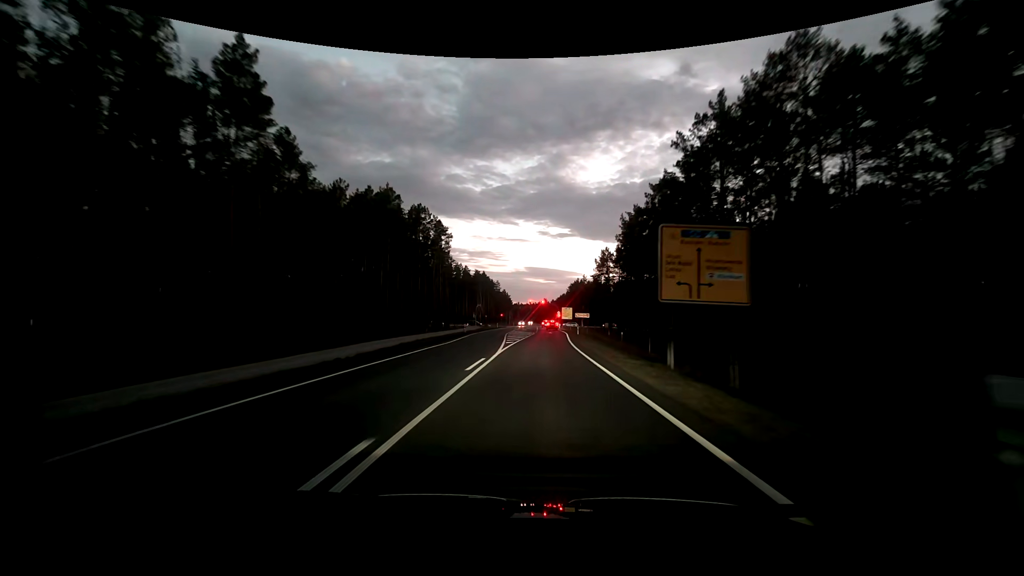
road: primary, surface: asphalt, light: Dusk
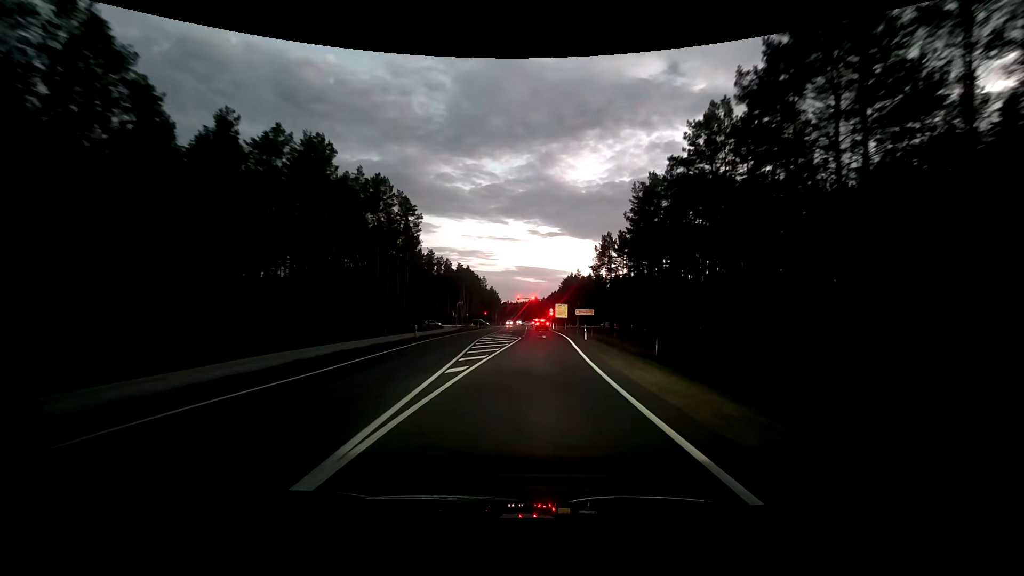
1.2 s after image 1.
(+0.2, +17.4) m; +1°
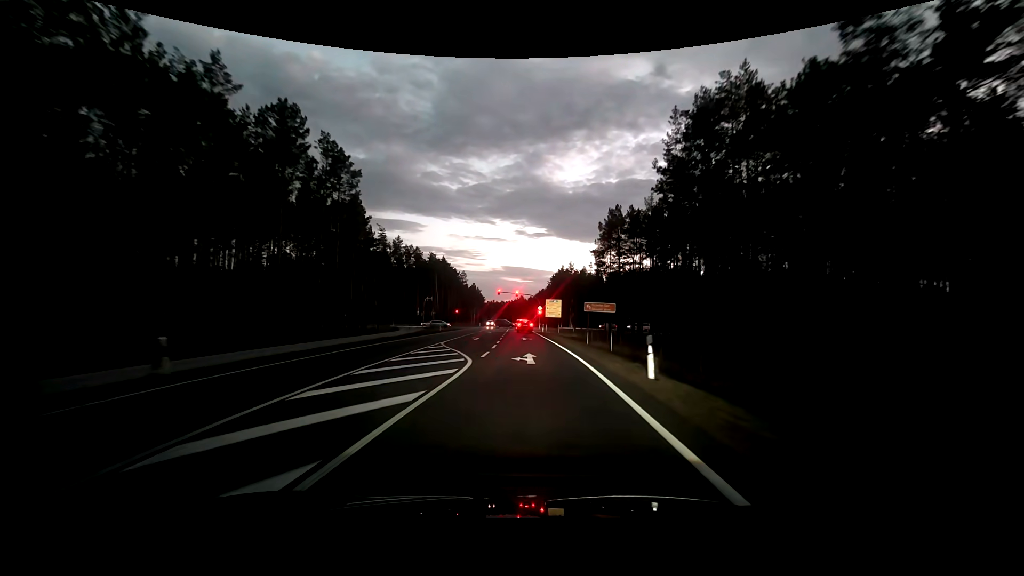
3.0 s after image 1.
(+0.3, +22.9) m; +1°
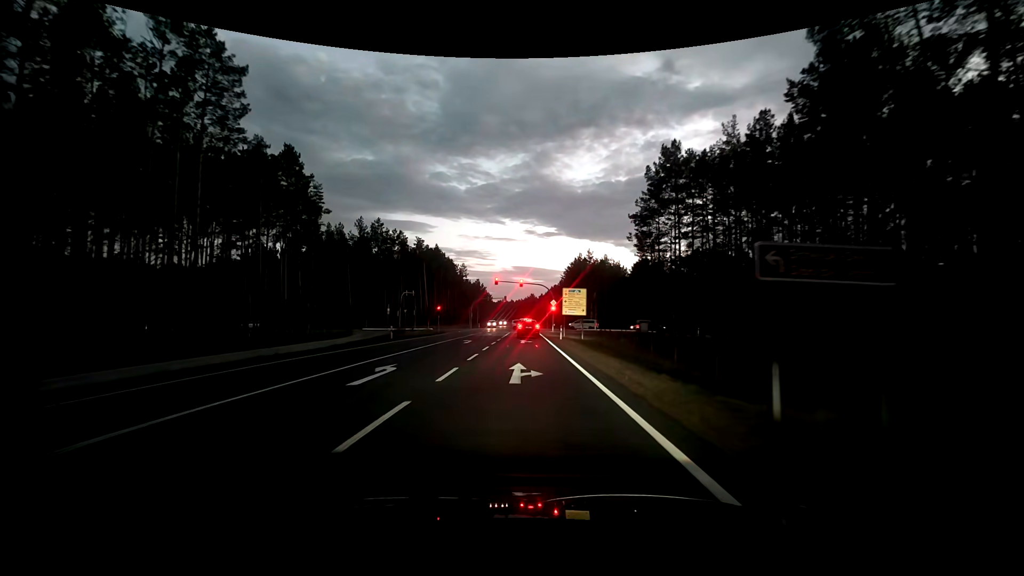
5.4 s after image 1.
(-0.1, +24.3) m; -1°
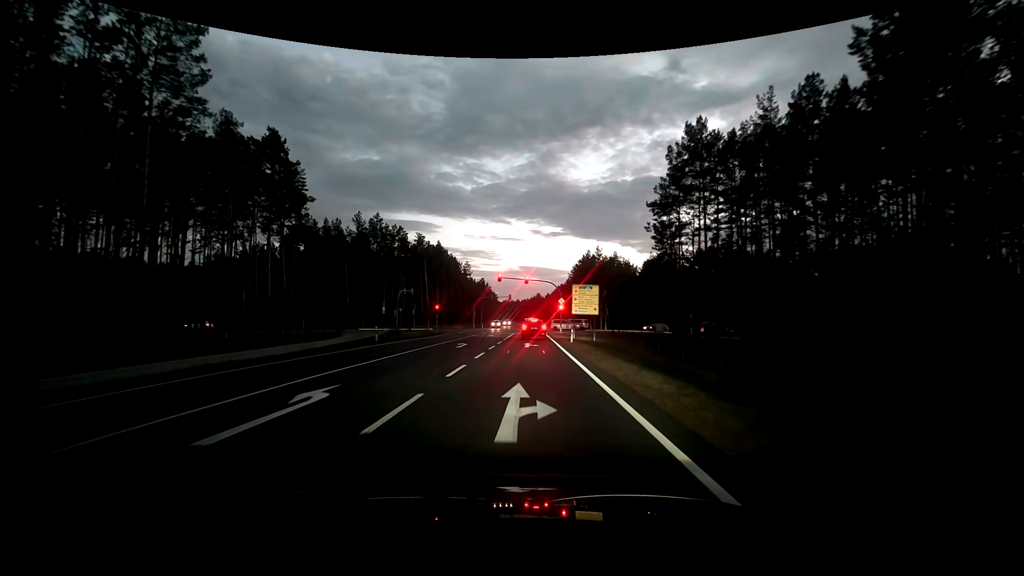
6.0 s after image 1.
(-0.1, +5.0) m; -1°
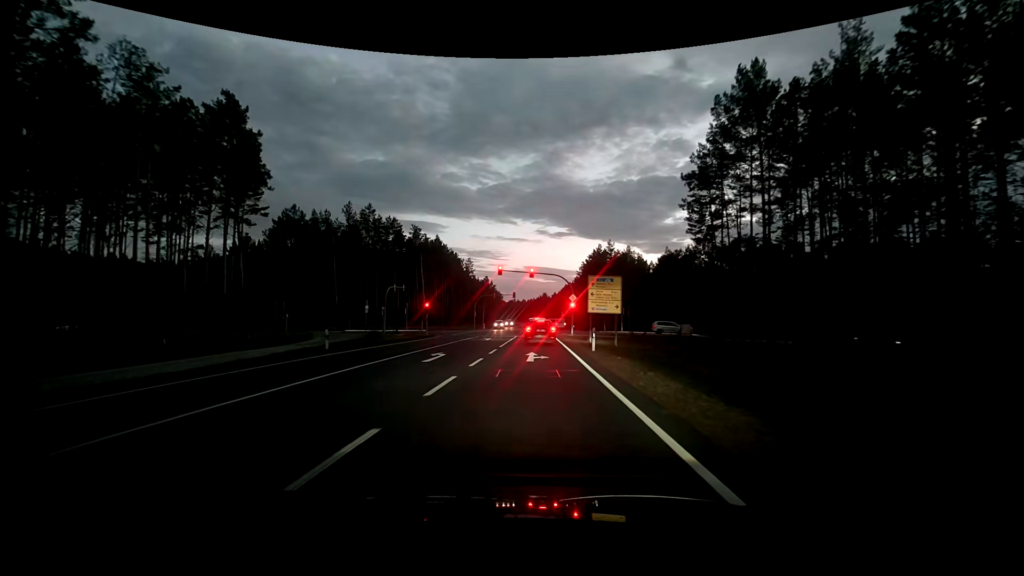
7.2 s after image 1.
(0.0, +8.6) m; 0°
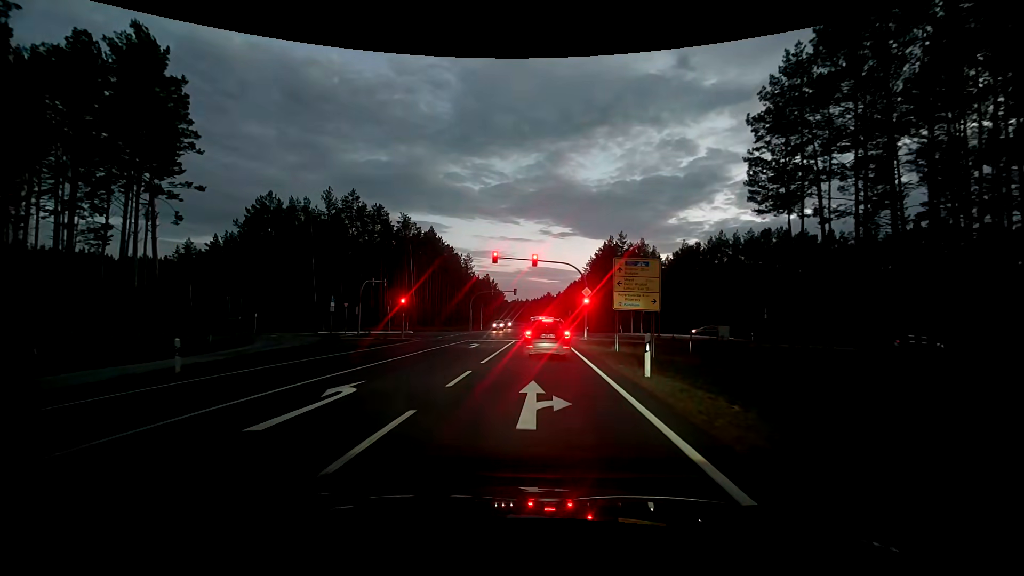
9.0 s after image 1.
(-0.2, +10.1) m; -1°
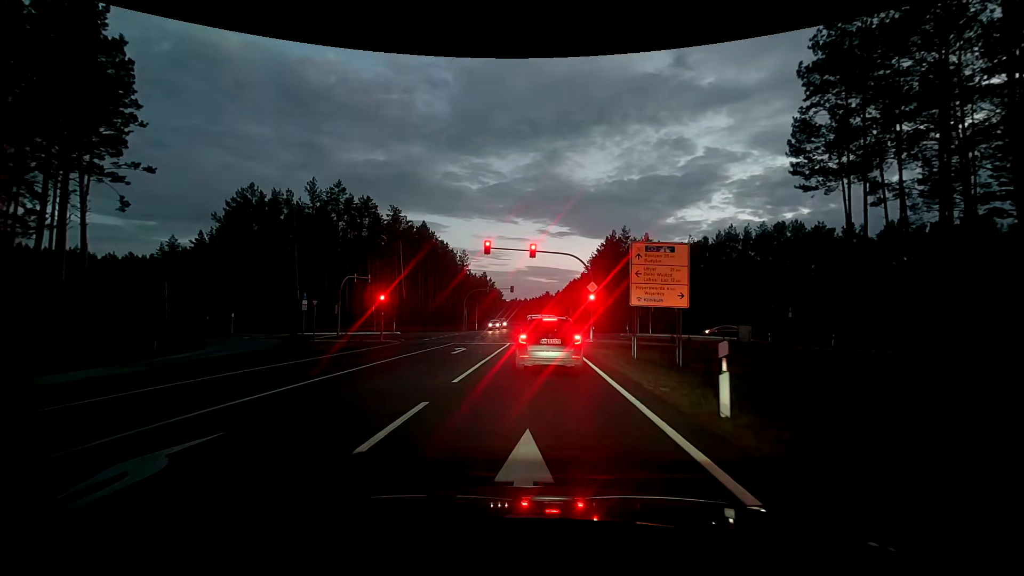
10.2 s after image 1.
(0.0, +4.9) m; 0°
(0, +10) (0, +20) (0, +30) (+1, +40) (+7, +48) (+16, +51) (+26, +51) (+36, +50) (+46, +49) (+56, +48) m
